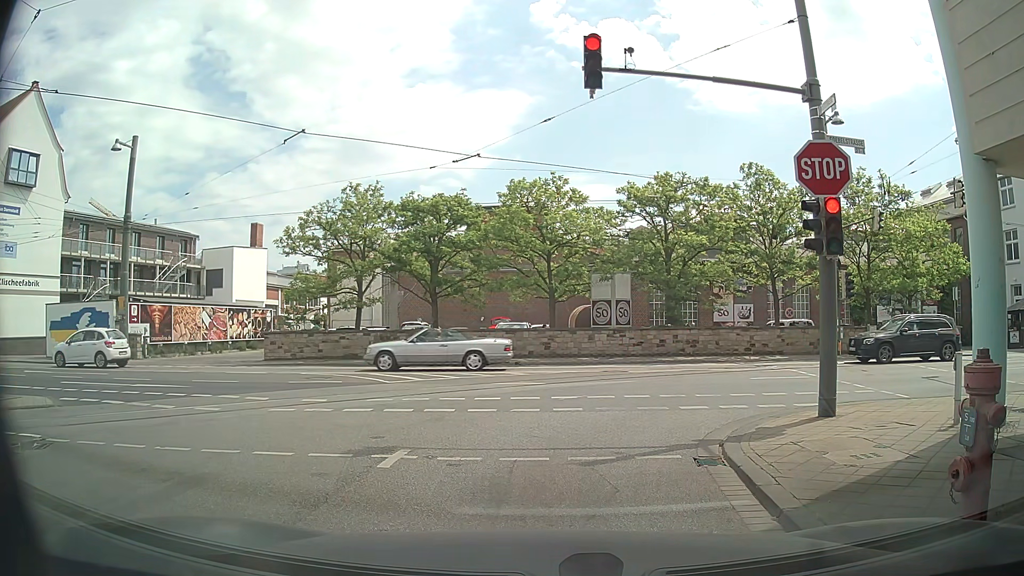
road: residential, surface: asphalt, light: Day
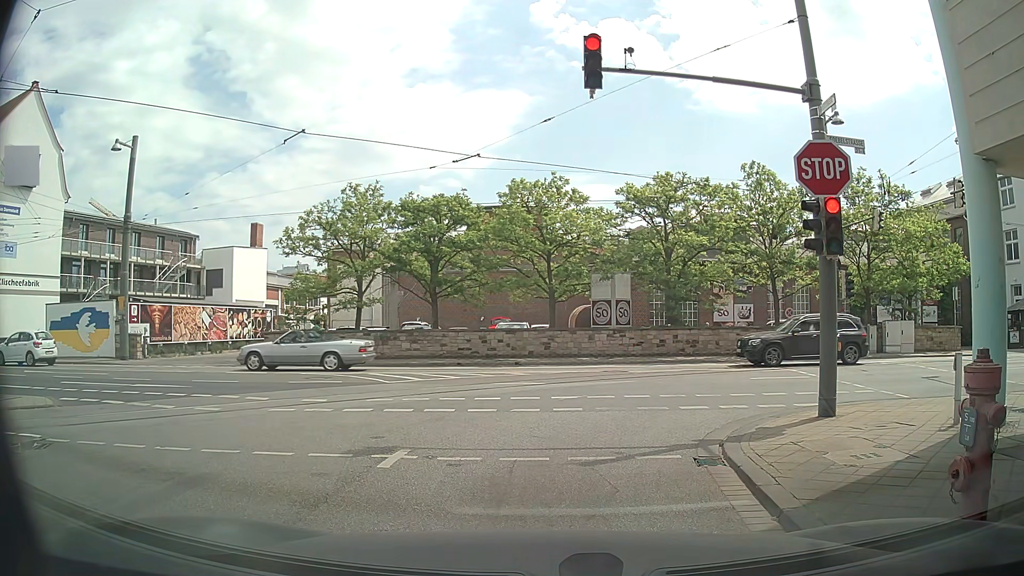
(0.0, 0.0) m; 0°
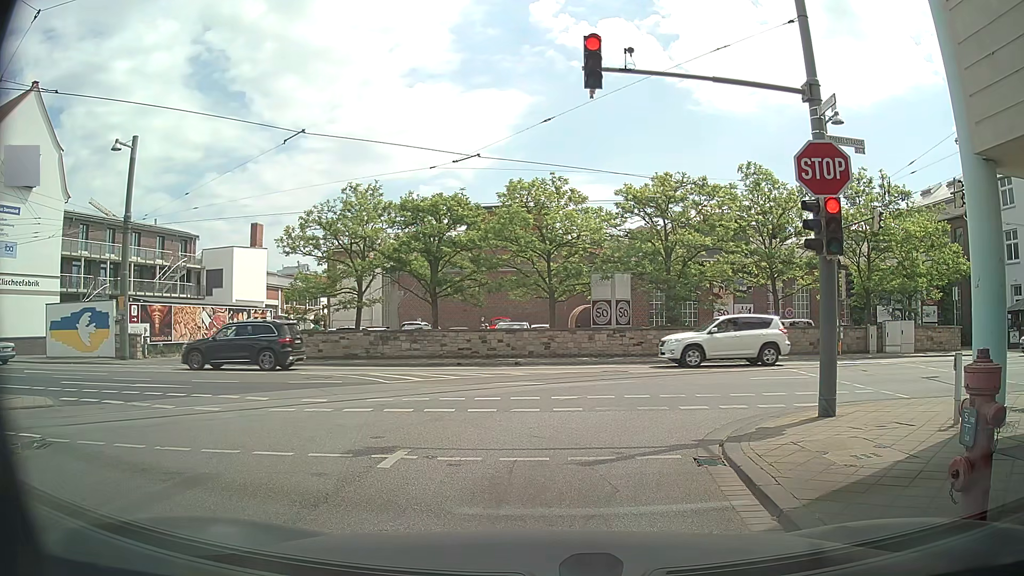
(0.0, 0.0) m; 0°
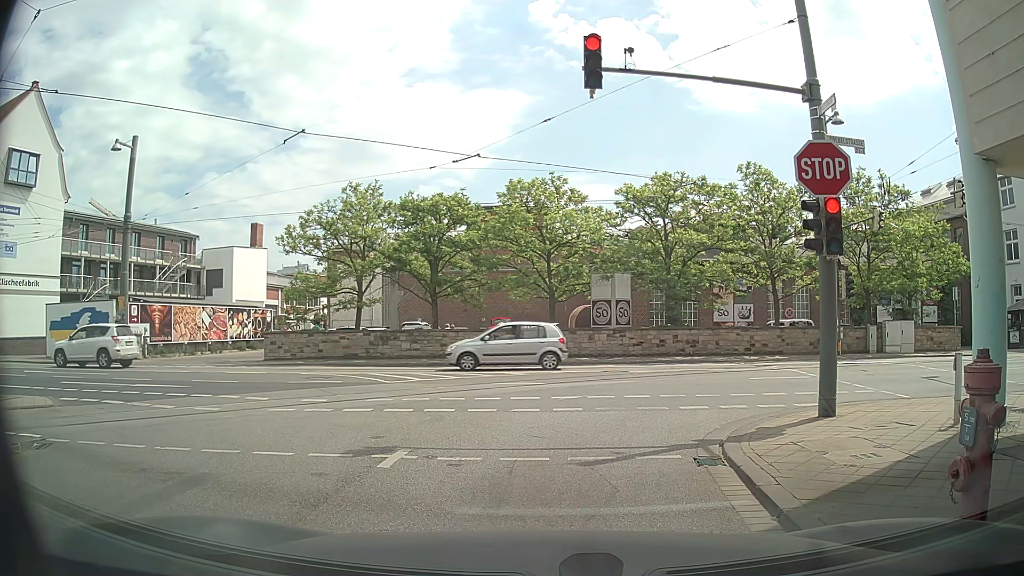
(0.0, 0.0) m; 0°
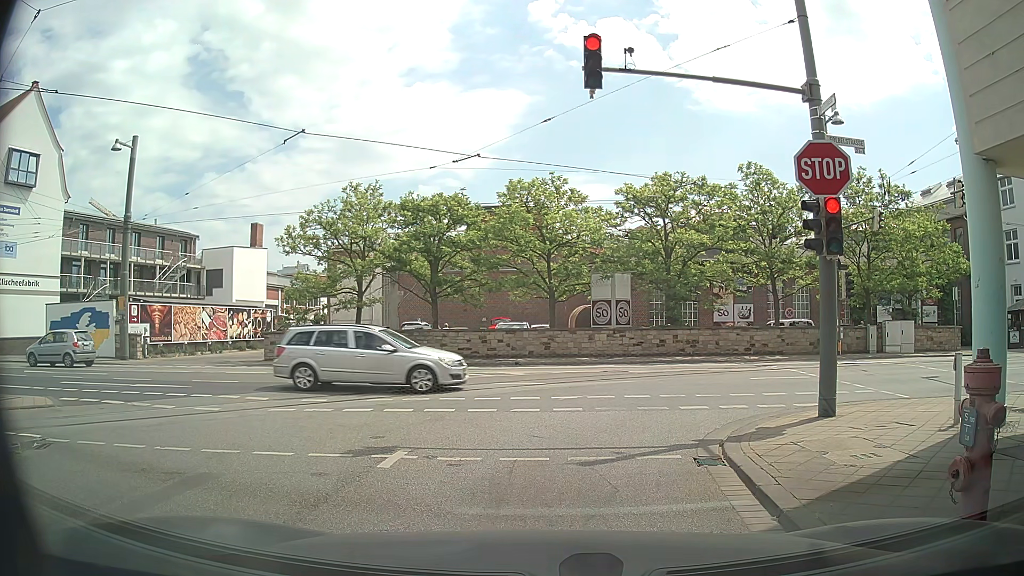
(0.0, 0.0) m; 0°
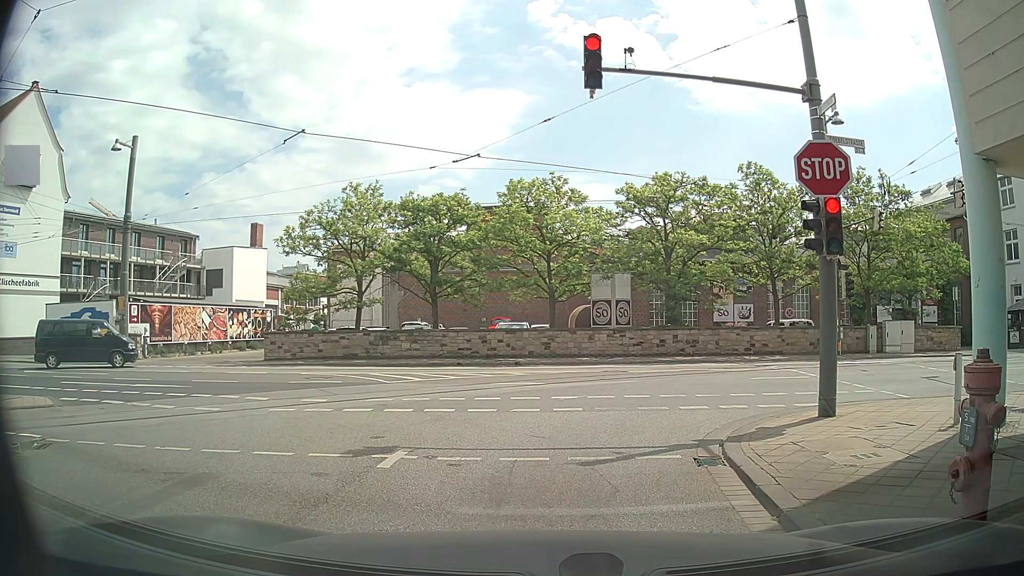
(0.0, 0.0) m; 0°
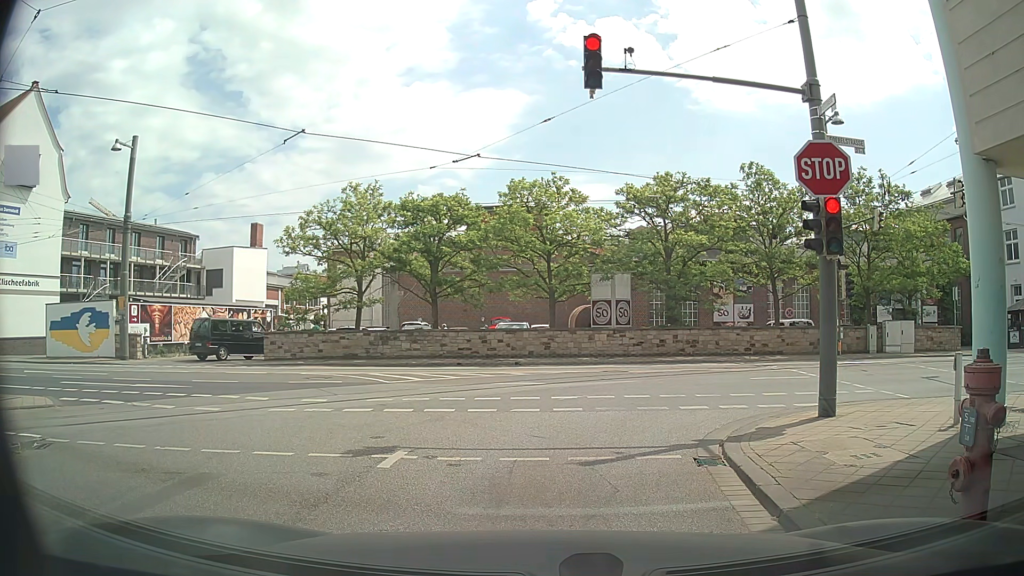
(0.0, 0.0) m; 0°
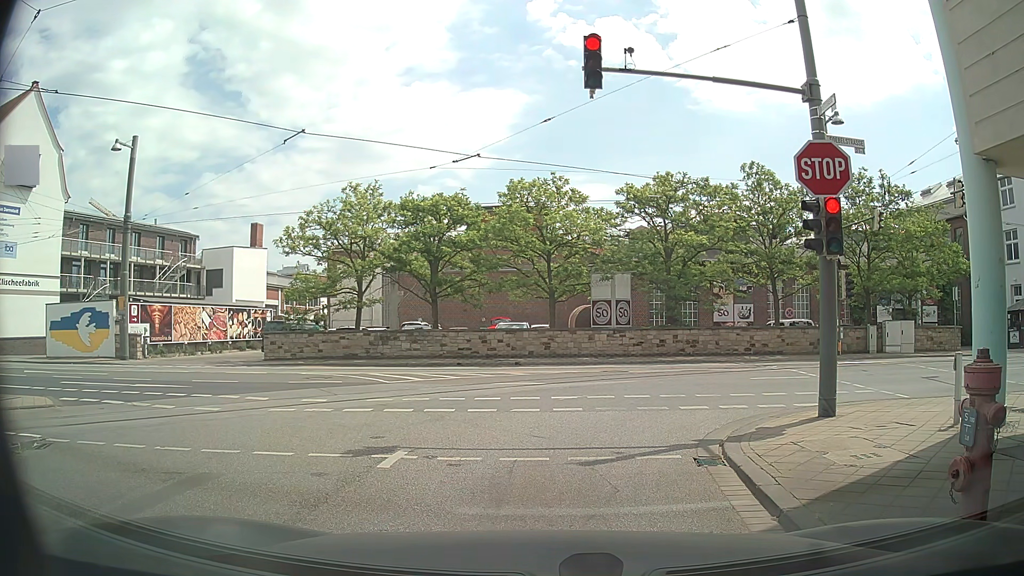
(0.0, 0.0) m; 0°
